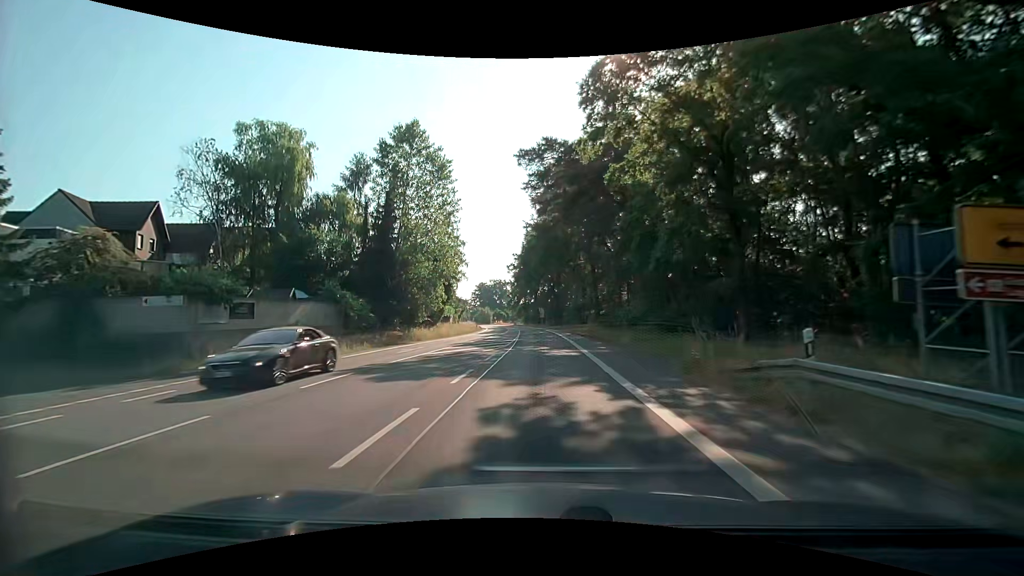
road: secondary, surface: asphalt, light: Day
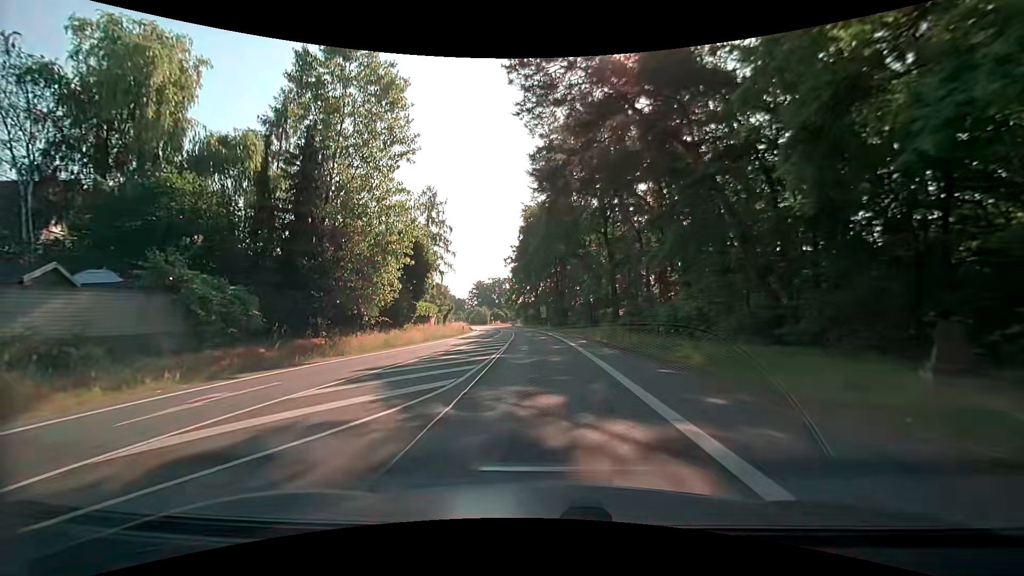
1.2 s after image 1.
(0.0, +15.6) m; -1°
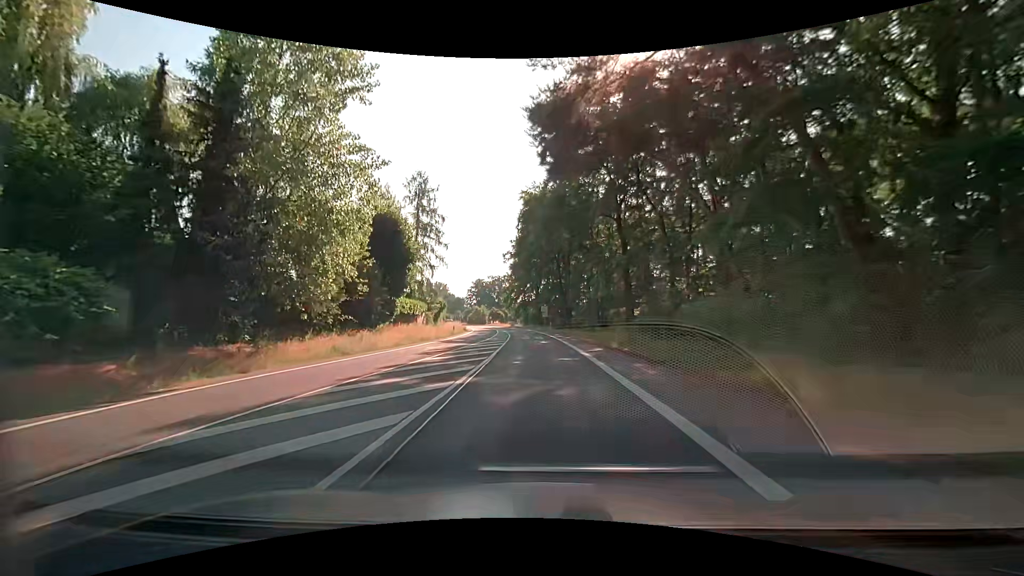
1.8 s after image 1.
(0.0, +7.8) m; +1°
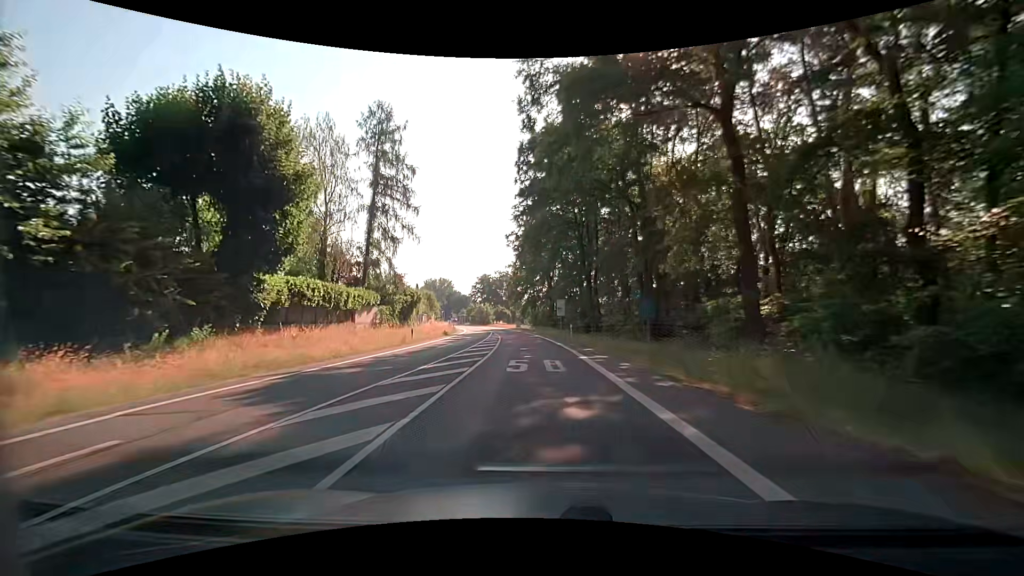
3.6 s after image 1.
(-0.4, +23.5) m; -2°
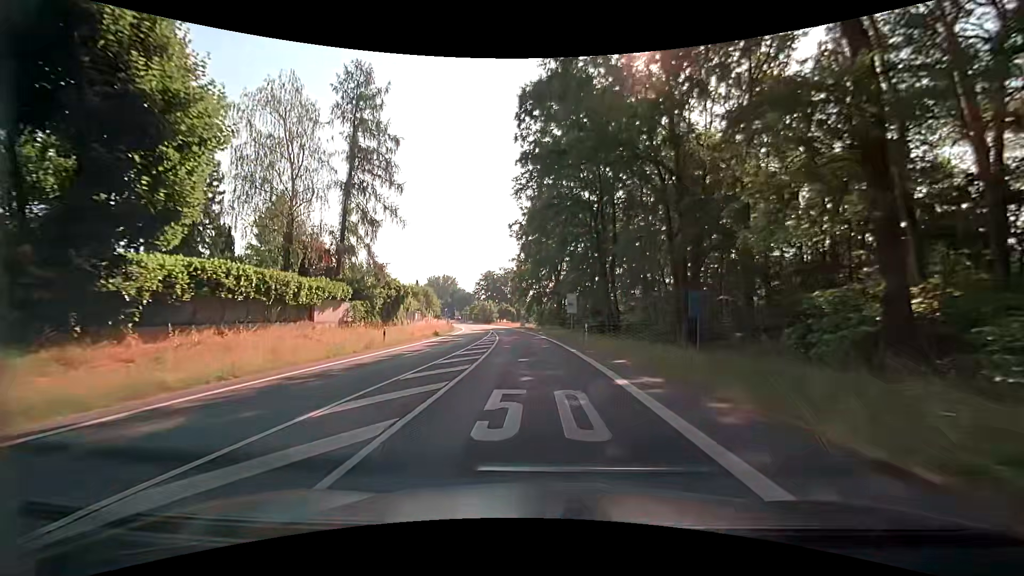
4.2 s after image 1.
(0.0, +7.9) m; 0°
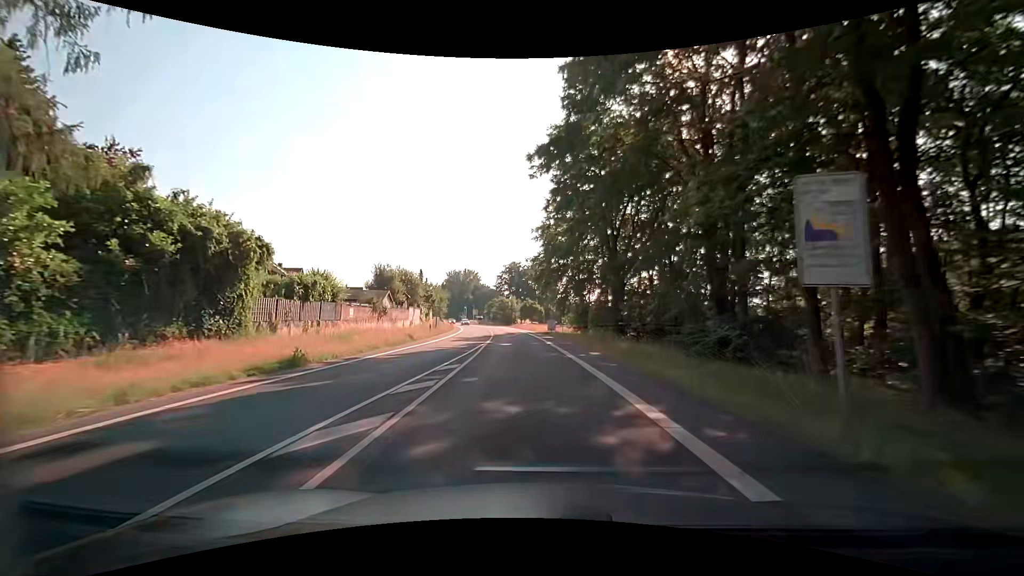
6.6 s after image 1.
(-0.9, +31.4) m; -4°
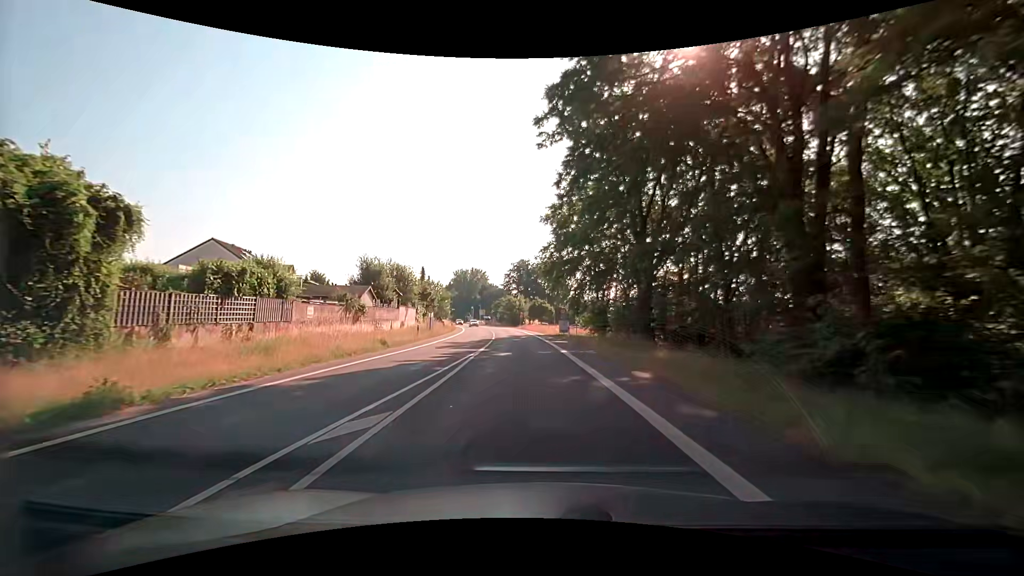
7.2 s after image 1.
(0.0, +7.8) m; -1°
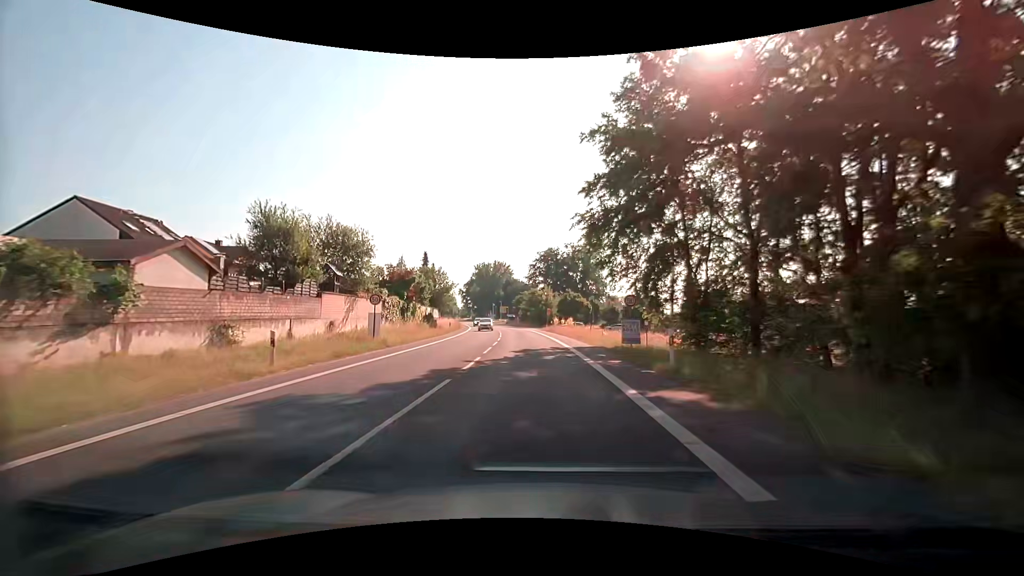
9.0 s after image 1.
(-0.6, +23.5) m; -2°
(0, +10) (-1, +20) (-1, +30) (-2, +40) (-3, +50) (-4, +60) (-6, +70) (-7, +80) (-9, +89) (-10, +99) m
